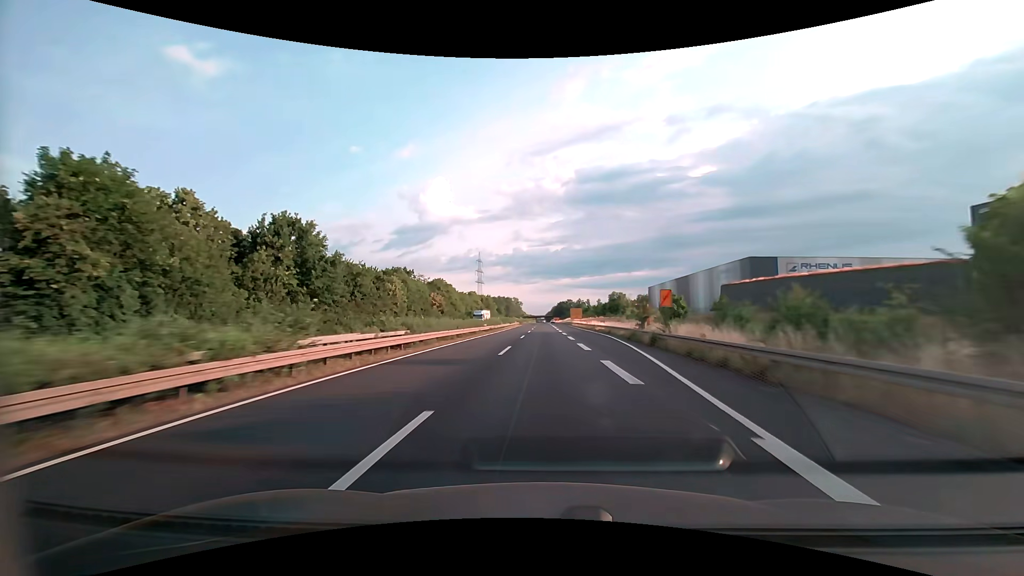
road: trunk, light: Day
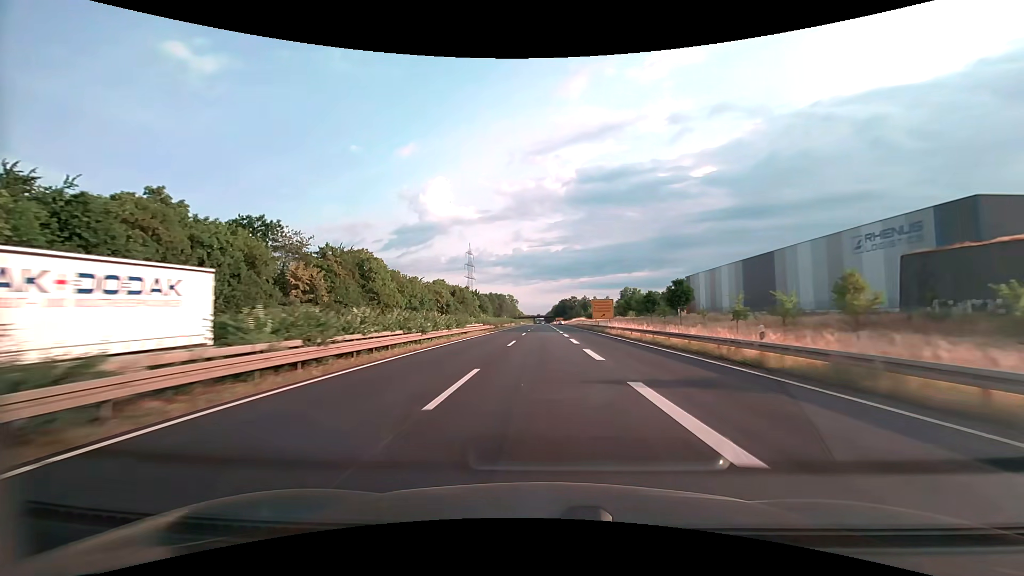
(0.0, +65.7) m; 0°
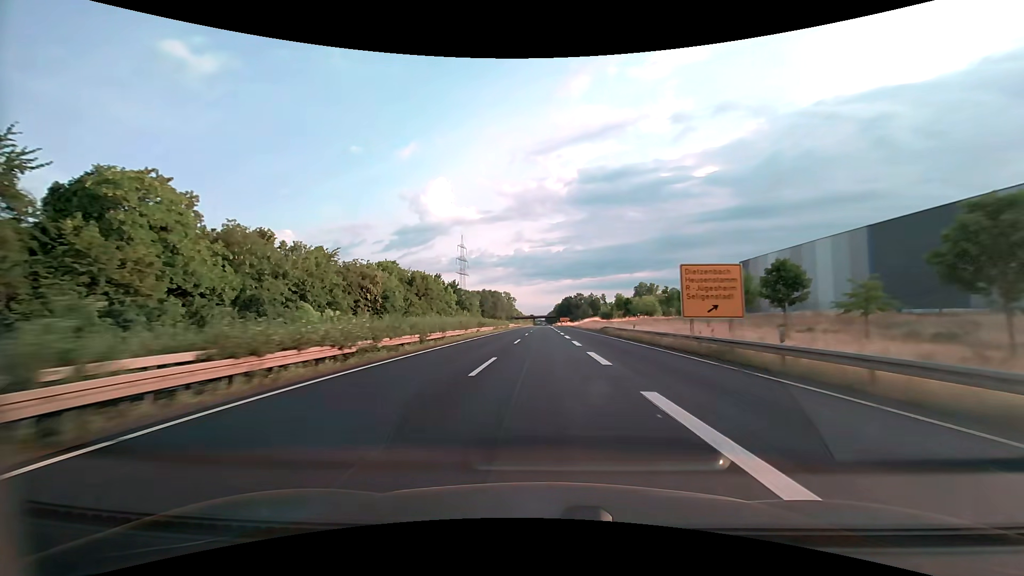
(-0.1, +49.3) m; 0°
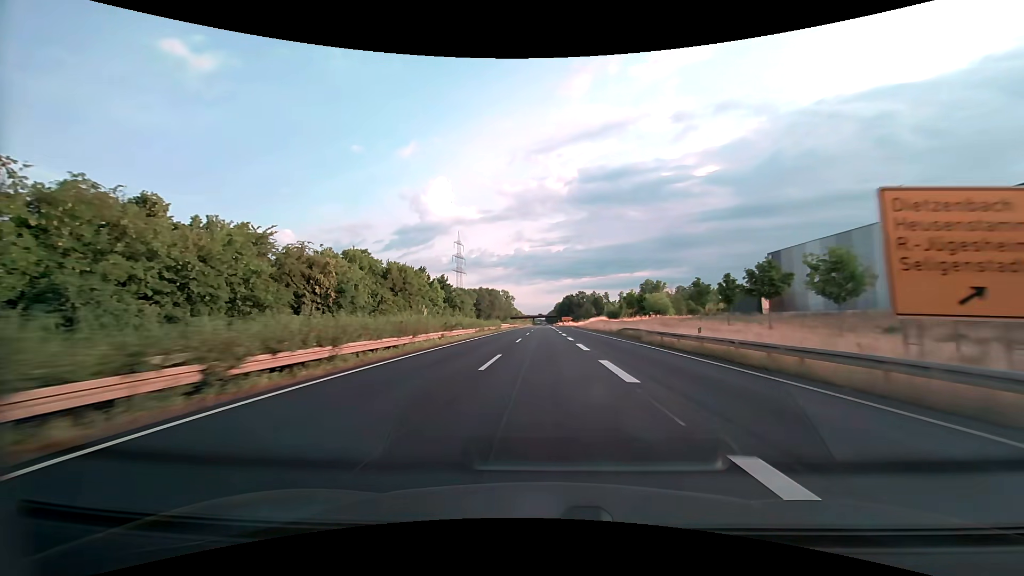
(0.0, +16.4) m; 0°
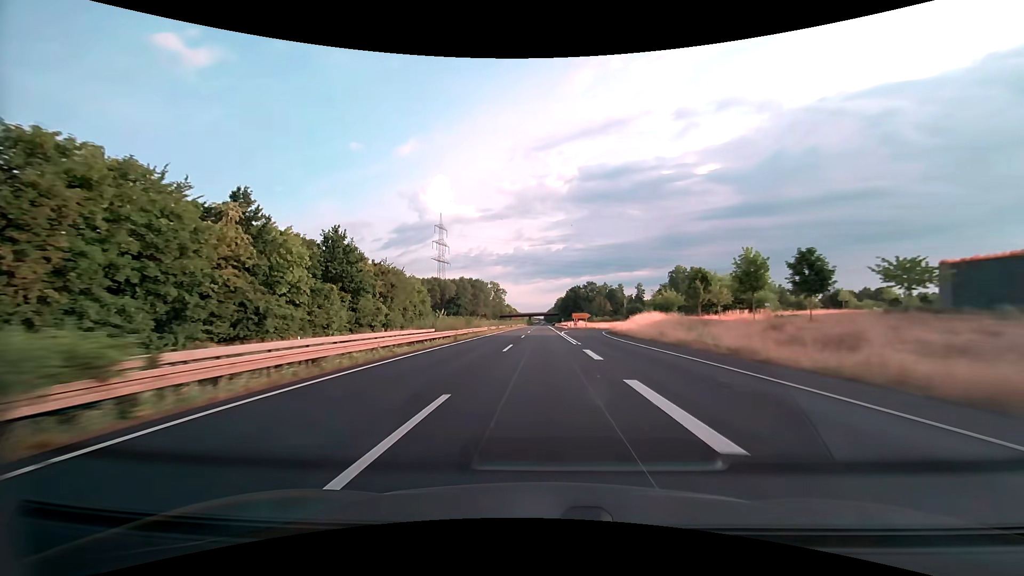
(+0.1, +65.7) m; 0°
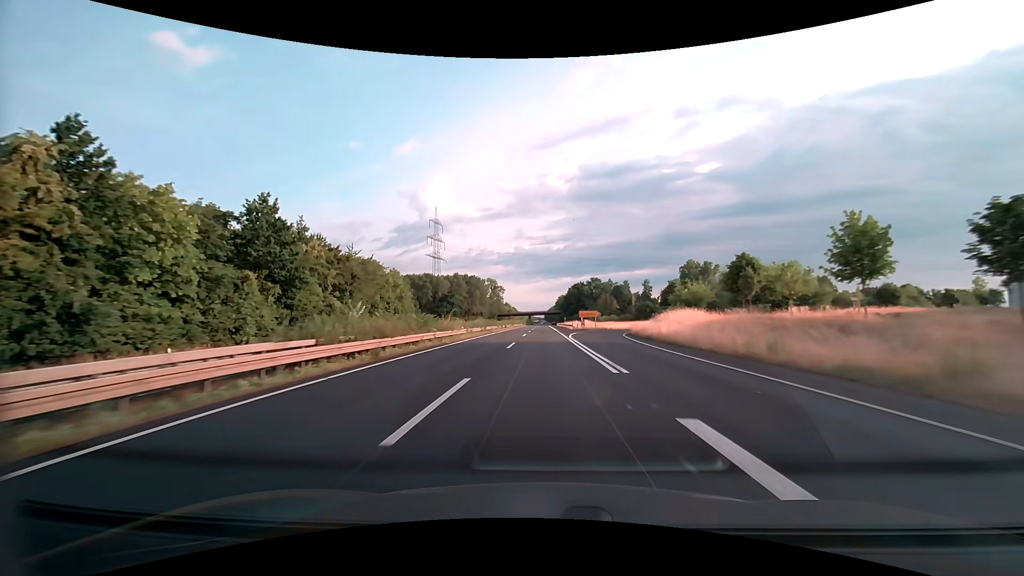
(0.0, +16.4) m; 0°
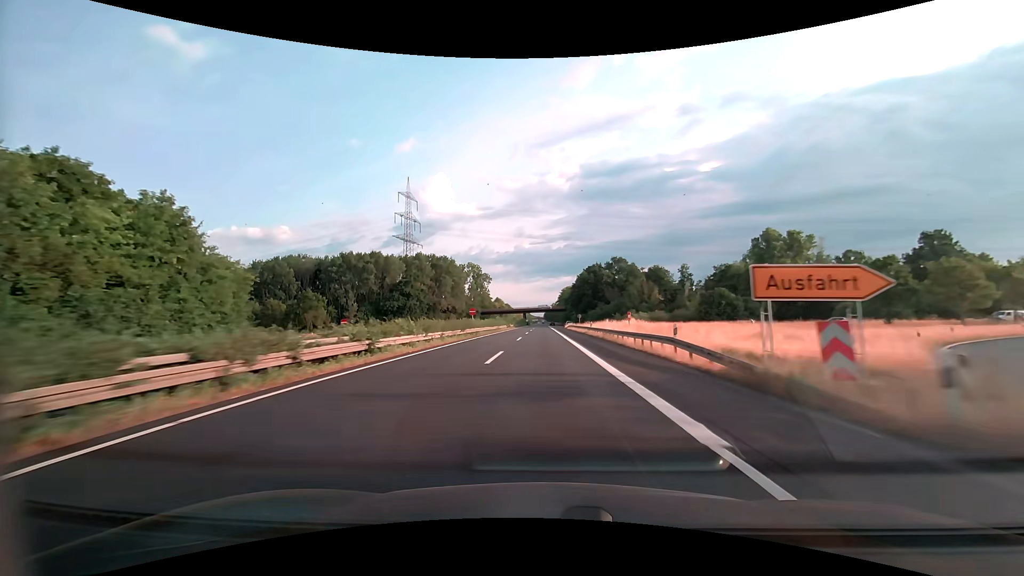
(-0.1, +65.9) m; 0°
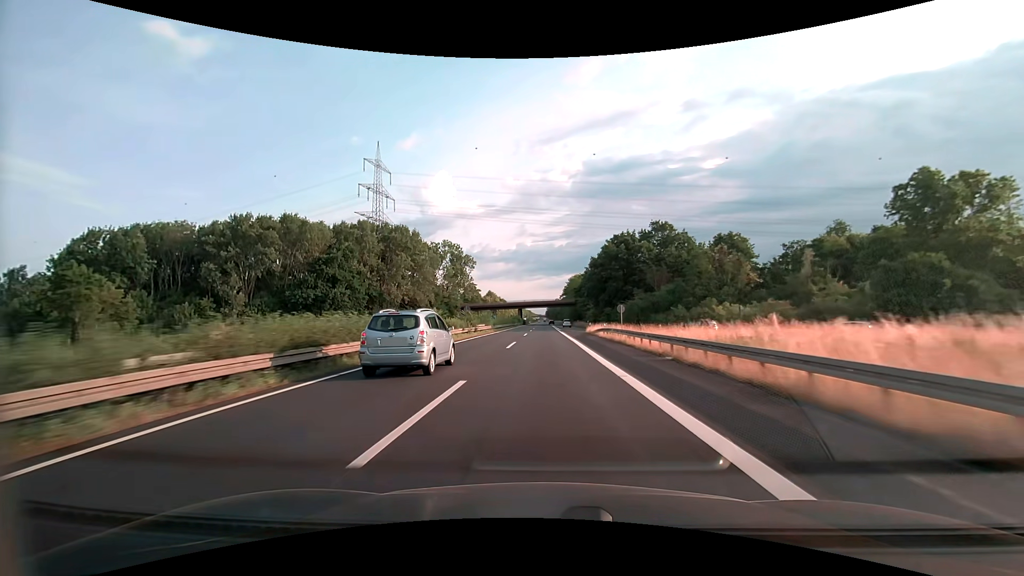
(-0.2, +49.5) m; 0°
(0, +10) (0, +20) (0, +30) (0, +40) (0, +50) (0, +60) (0, +70) (0, +80) (0, +90) (0, +100) m
